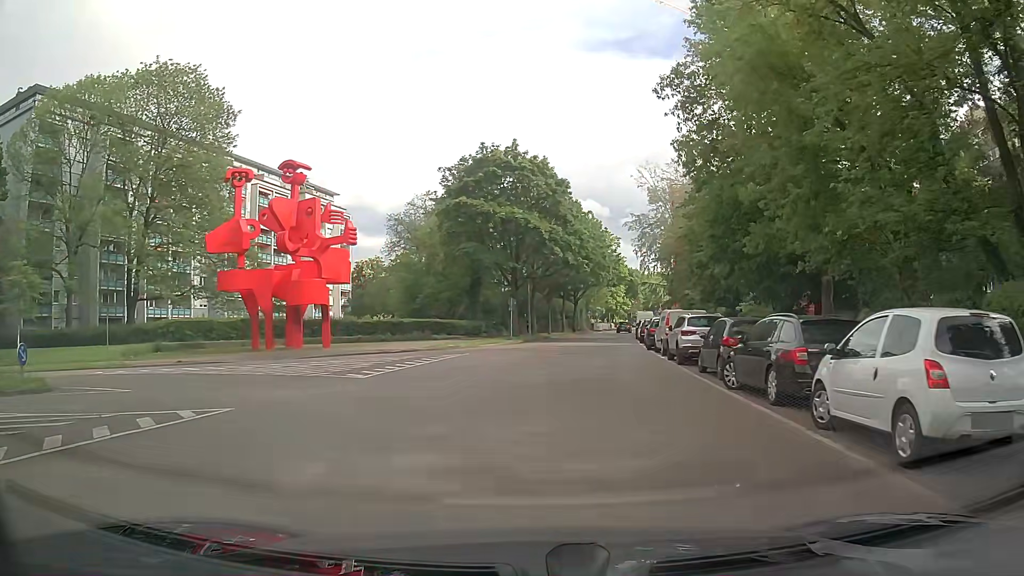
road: residential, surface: asphalt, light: Day
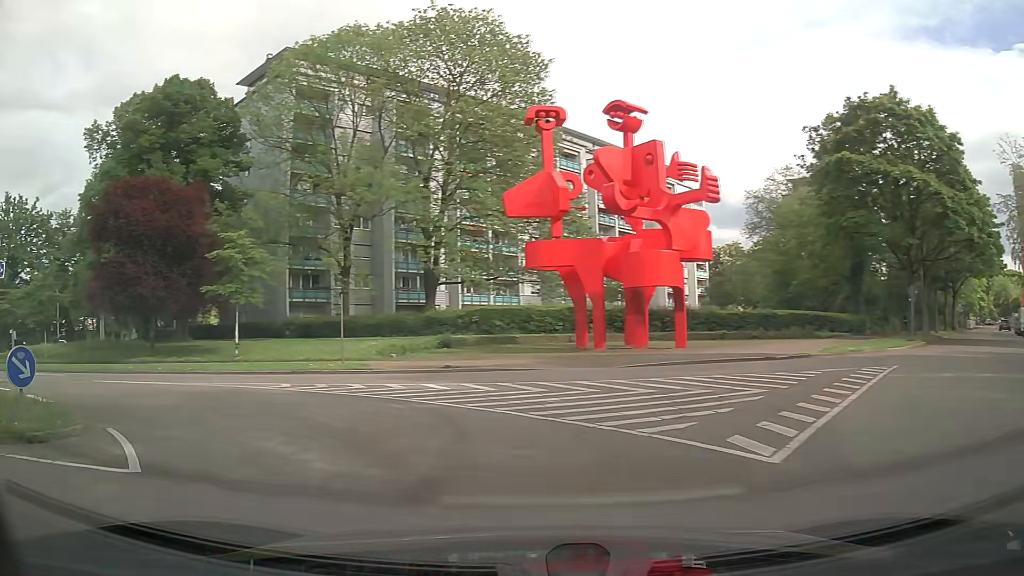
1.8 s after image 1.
(-2.7, +10.7) m; -33°
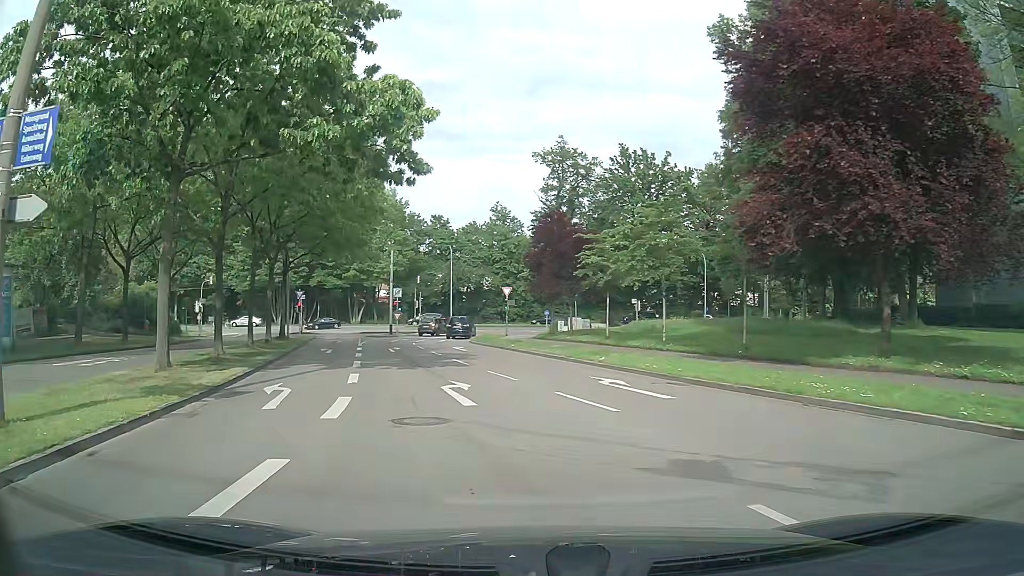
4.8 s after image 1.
(-10.3, +16.1) m; -55°
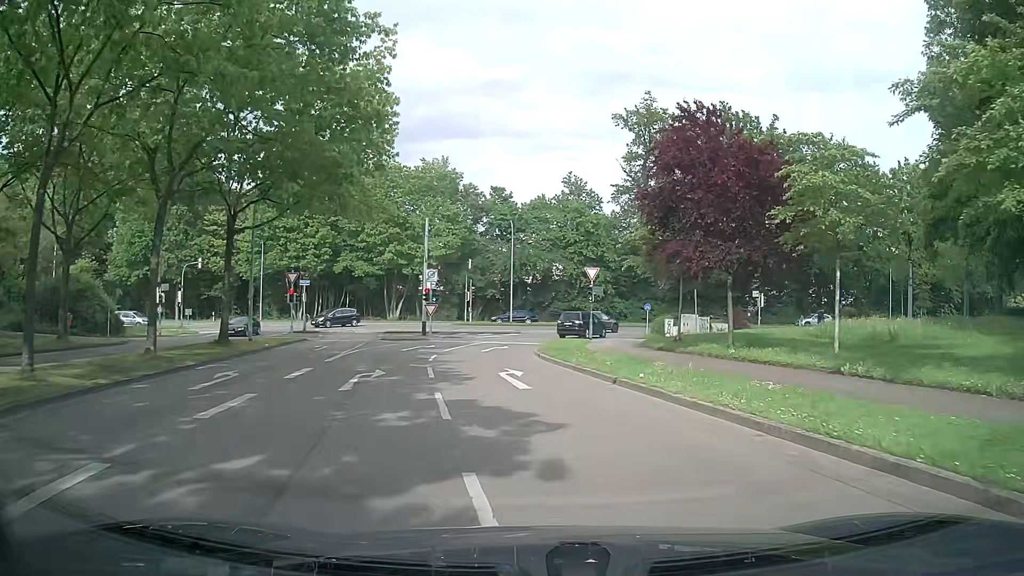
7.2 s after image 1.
(-1.5, +19.0) m; -5°
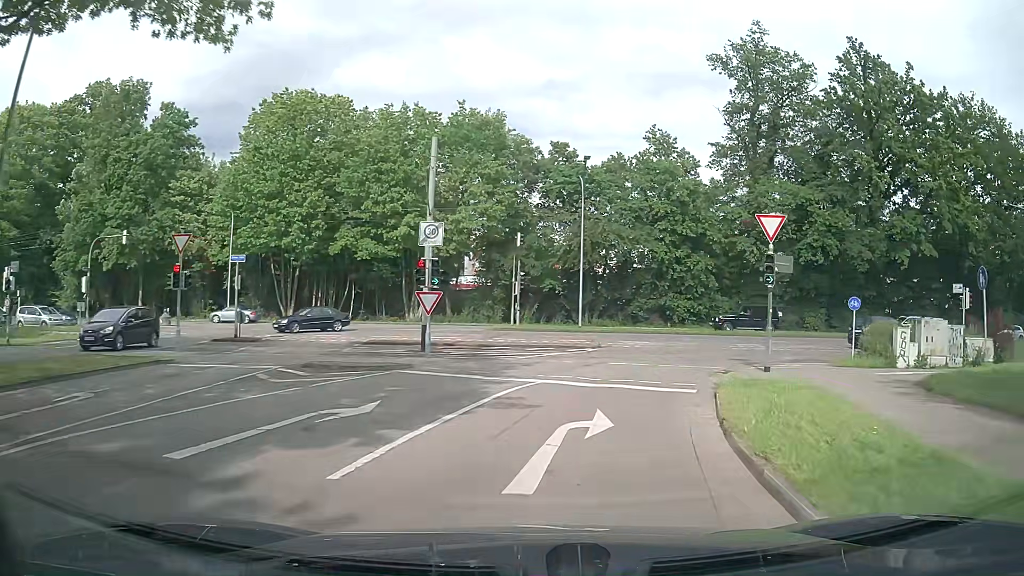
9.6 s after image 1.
(-1.2, +21.3) m; -3°
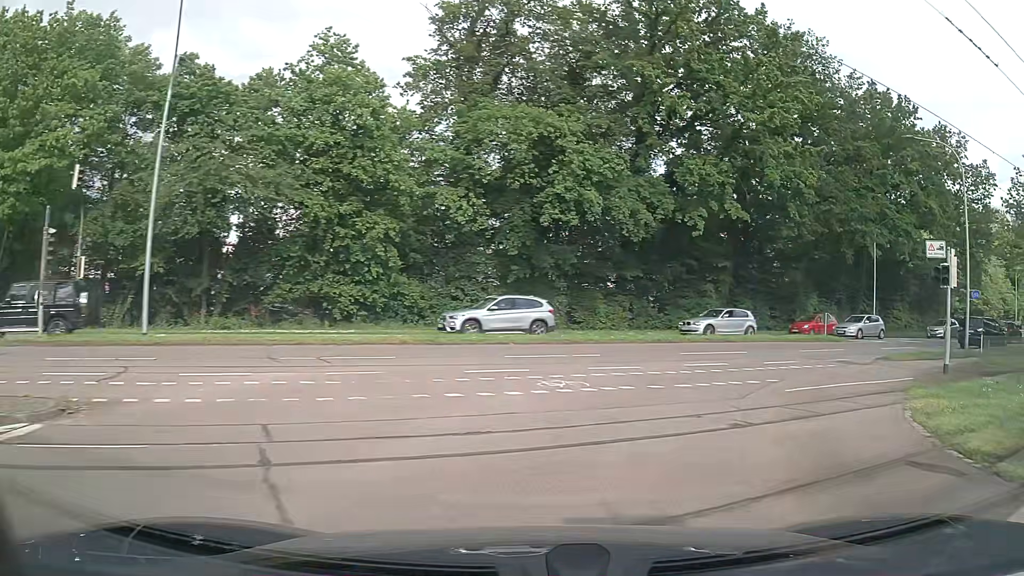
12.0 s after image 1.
(+3.8, +19.8) m; +27°
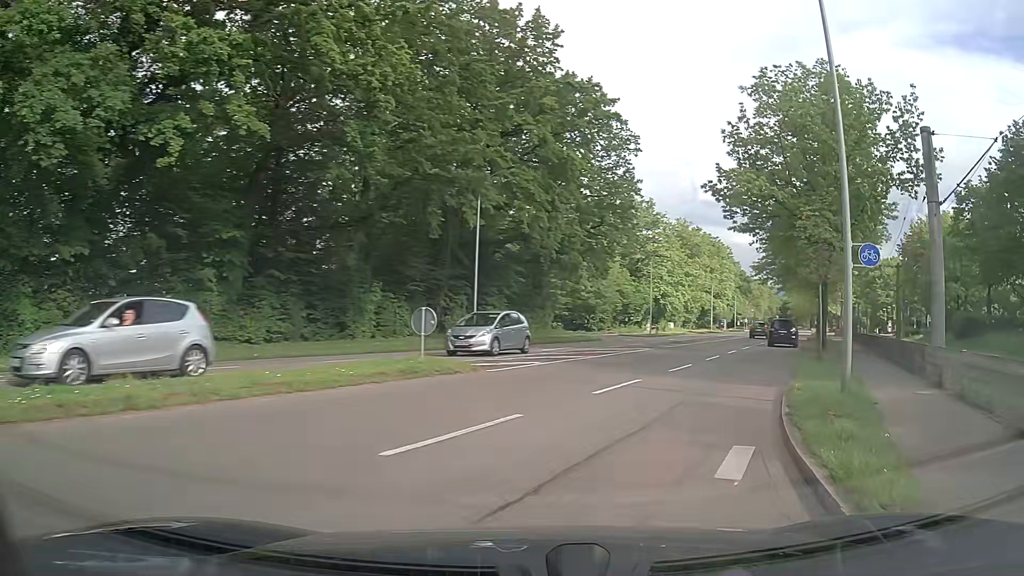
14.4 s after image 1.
(+6.1, +18.4) m; +38°
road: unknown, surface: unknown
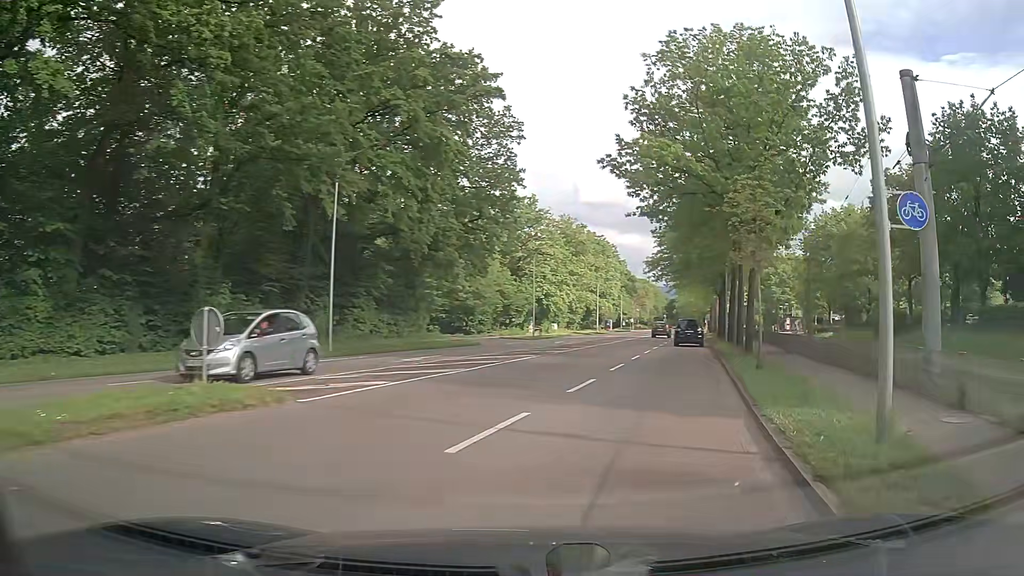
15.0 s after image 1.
(+0.5, +5.1) m; +10°
(+1, +10) (+3, +20) (+6, +29) (+8, +39) (+10, +49) (+13, +59) (+15, +68) (+17, +78) (+20, +88) (+22, +98) m
